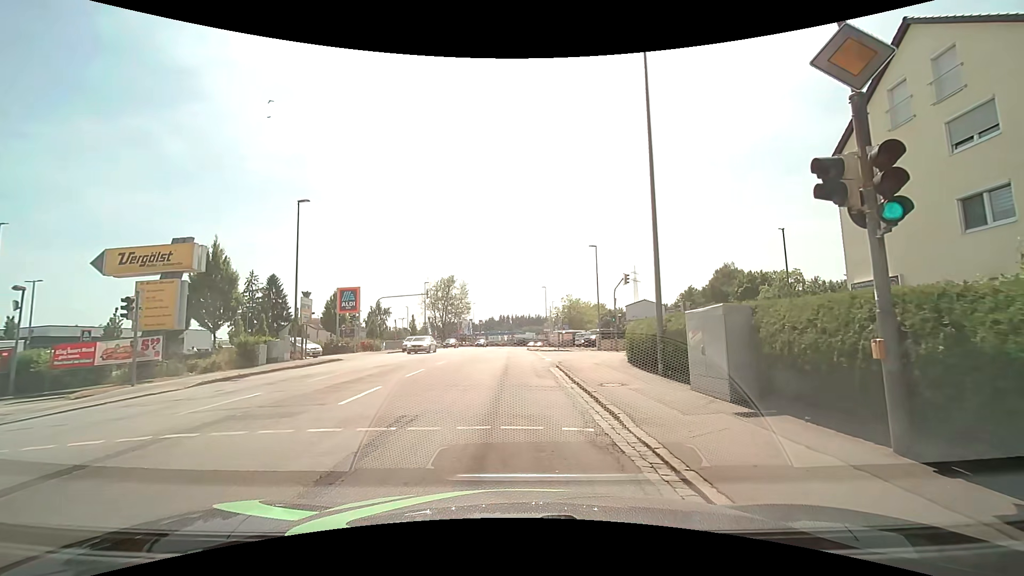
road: tertiary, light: Day
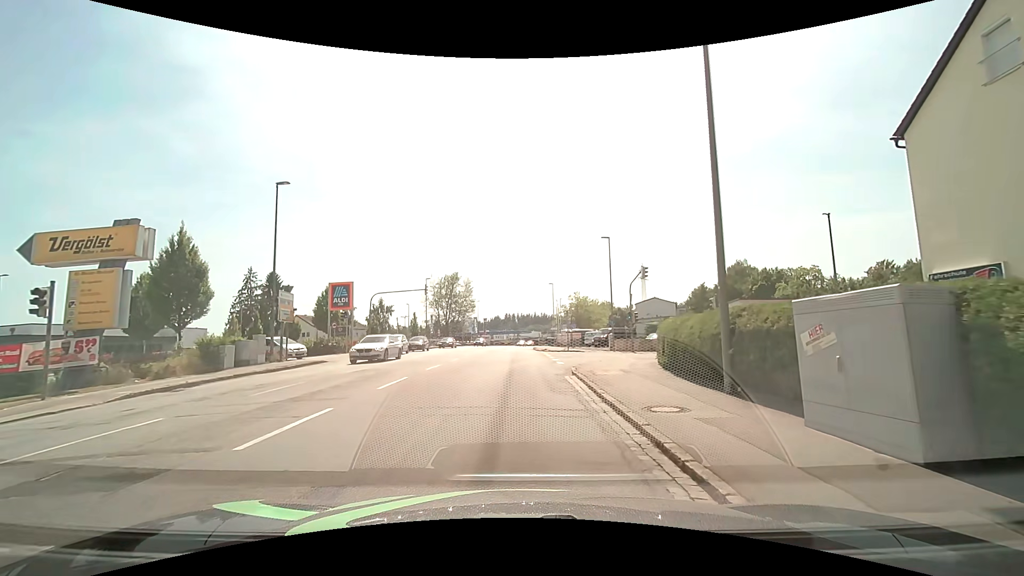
(+0.1, +3.9) m; +2°
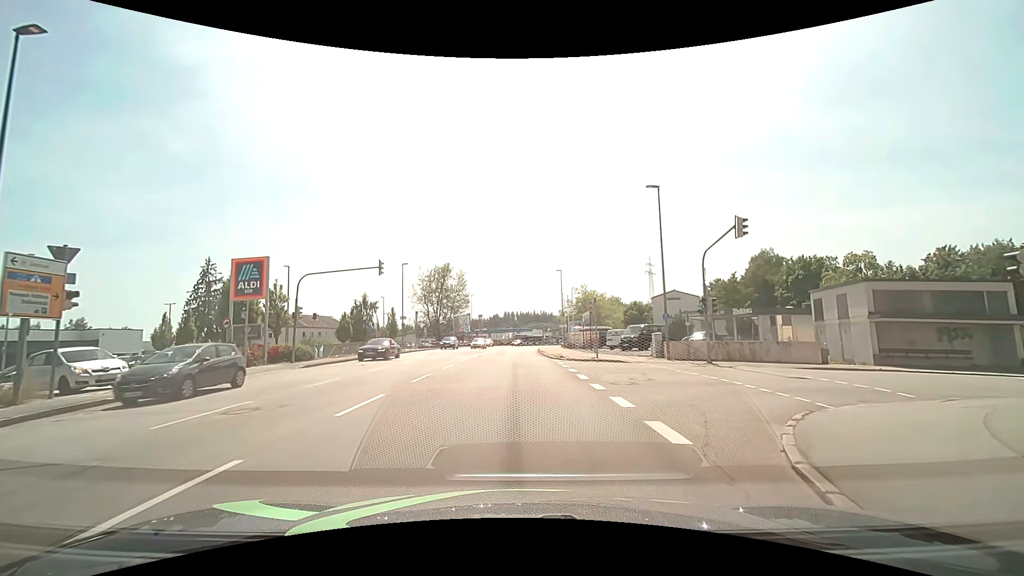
(-0.4, +15.6) m; 0°
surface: asphalt
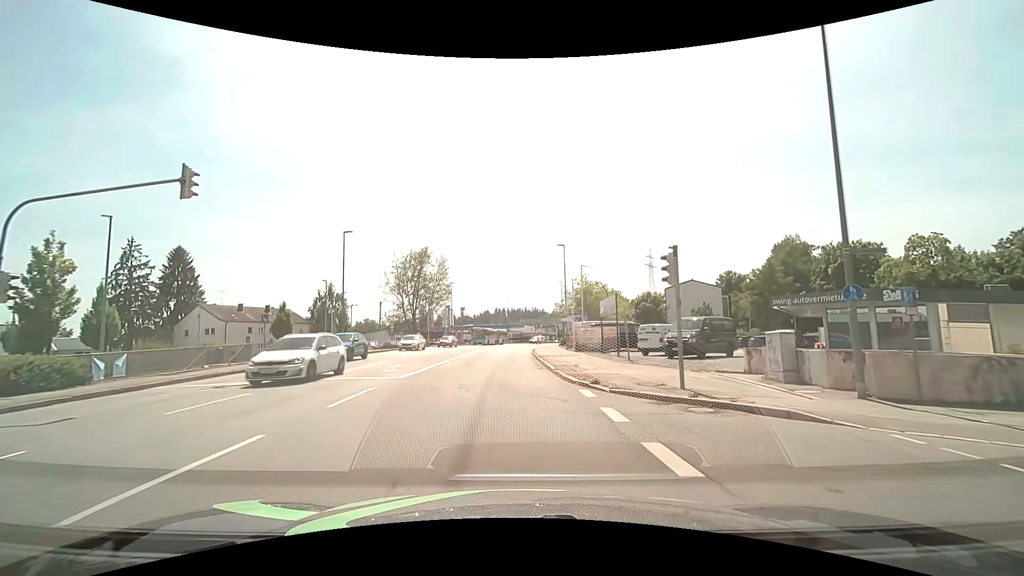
(+0.2, +16.9) m; +1°
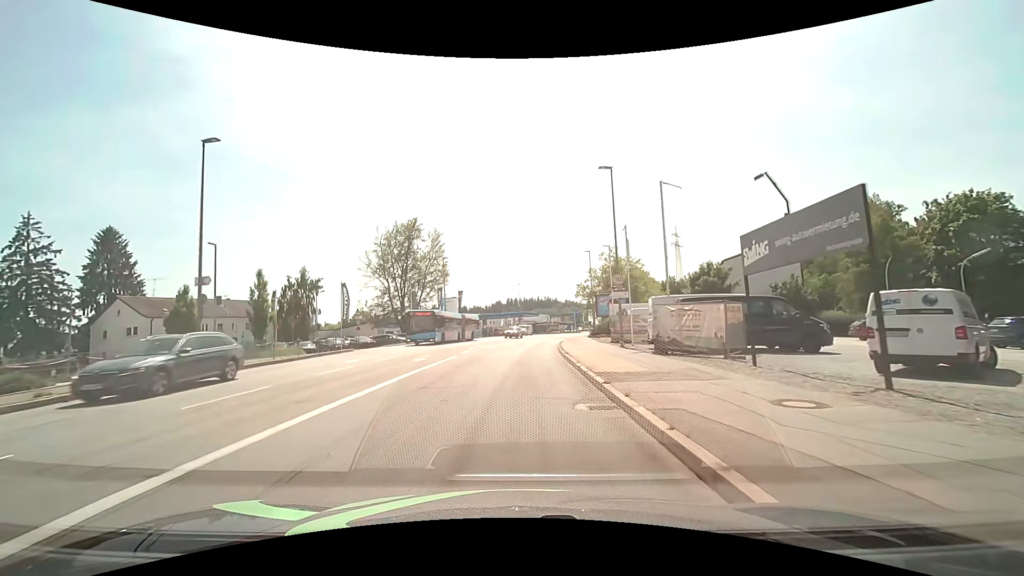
(-0.2, +20.3) m; -1°
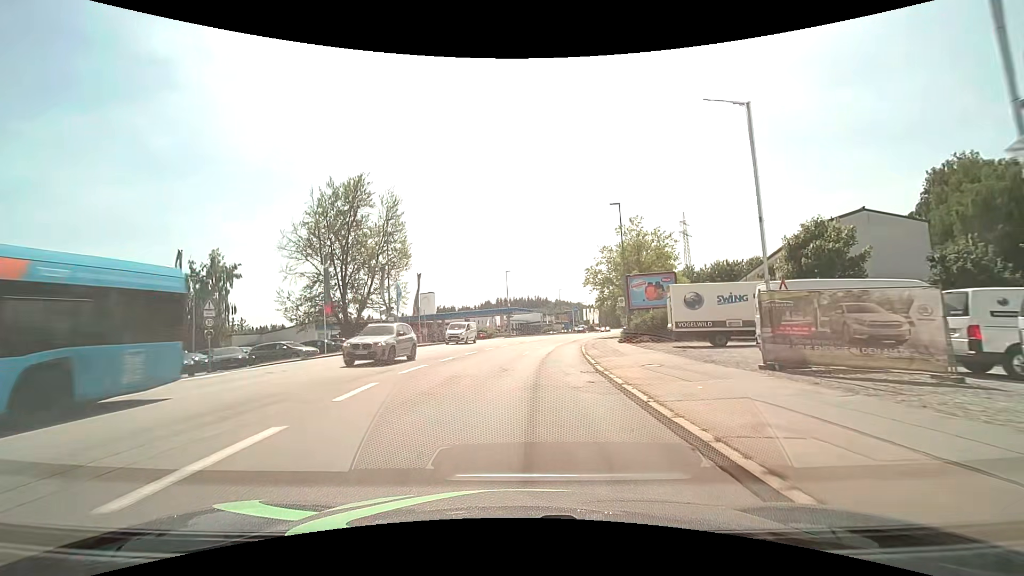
(+0.1, +23.1) m; +1°
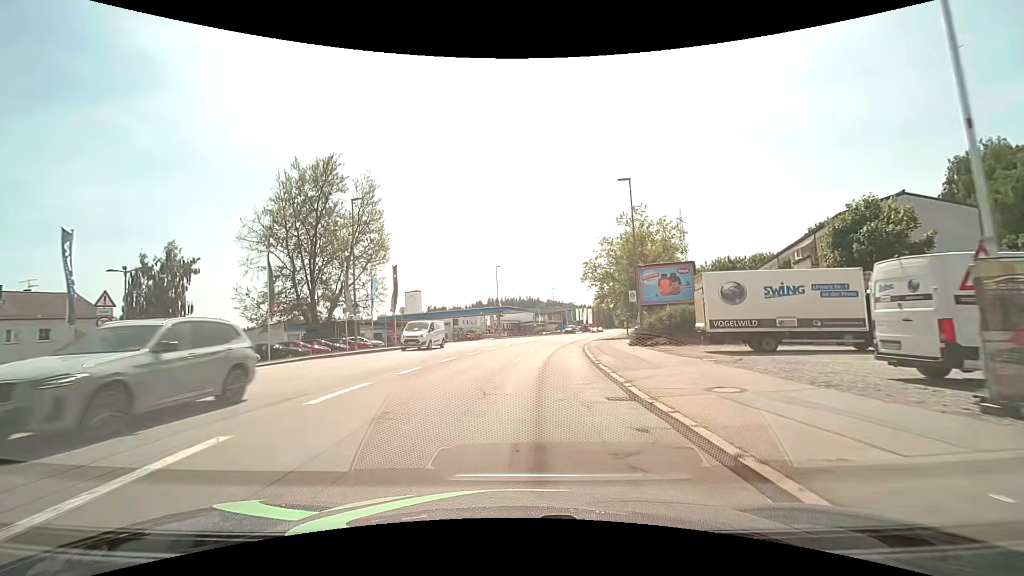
(+0.1, +6.3) m; +1°
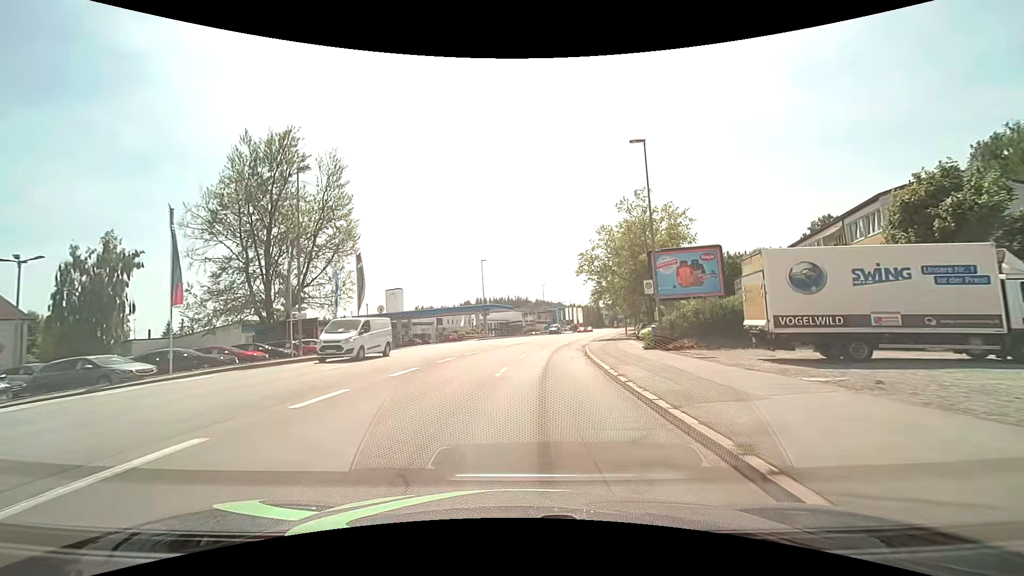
(+0.1, +6.5) m; +1°
(0, +10) (+1, +20) (+1, +30) (+3, +40) (+4, +50) (+7, +59) (+9, +69) (+11, +79) (+14, +89) (+16, +98) m
